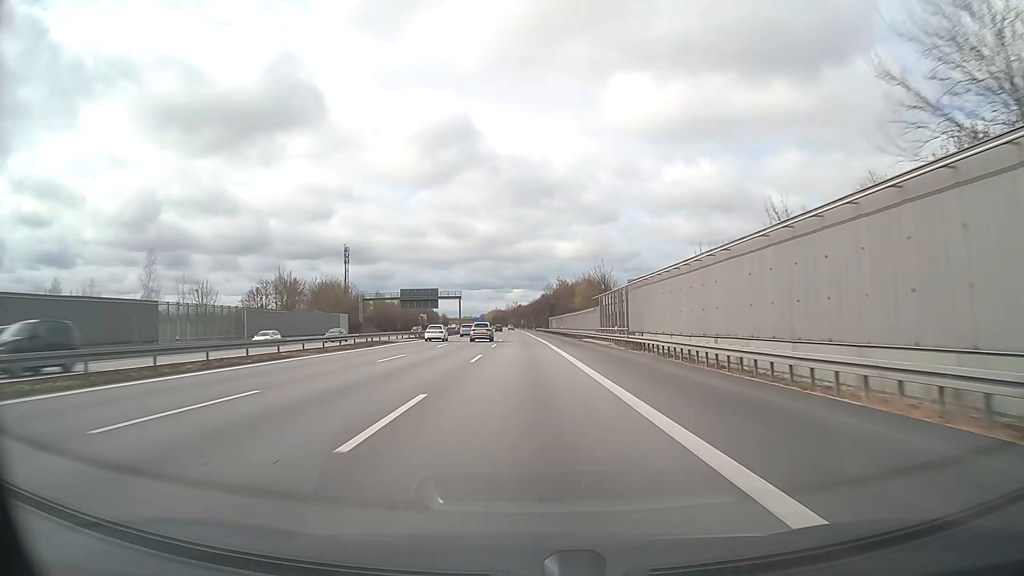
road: motorway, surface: asphalt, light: Day
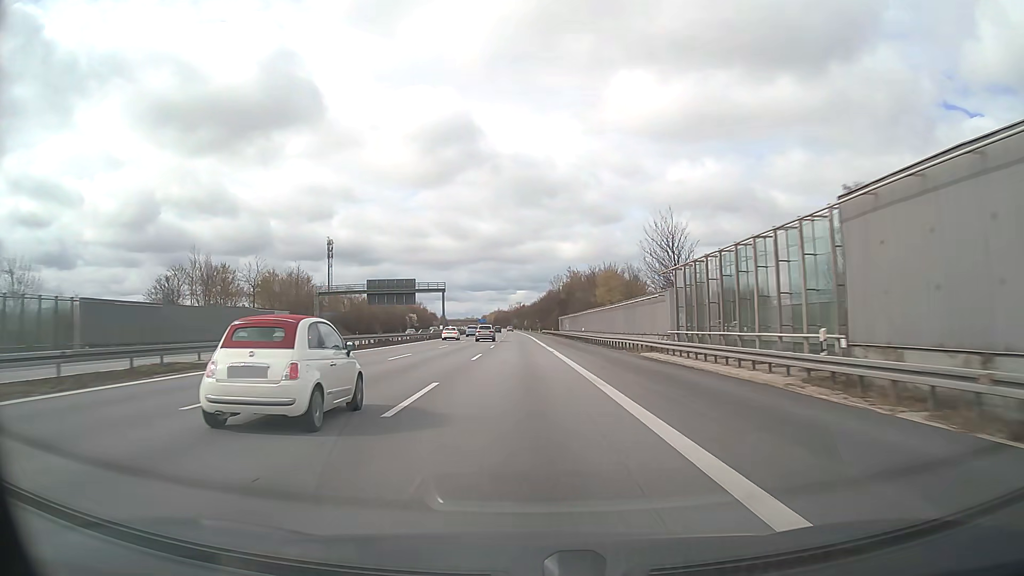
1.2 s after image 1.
(0.0, +33.2) m; 0°
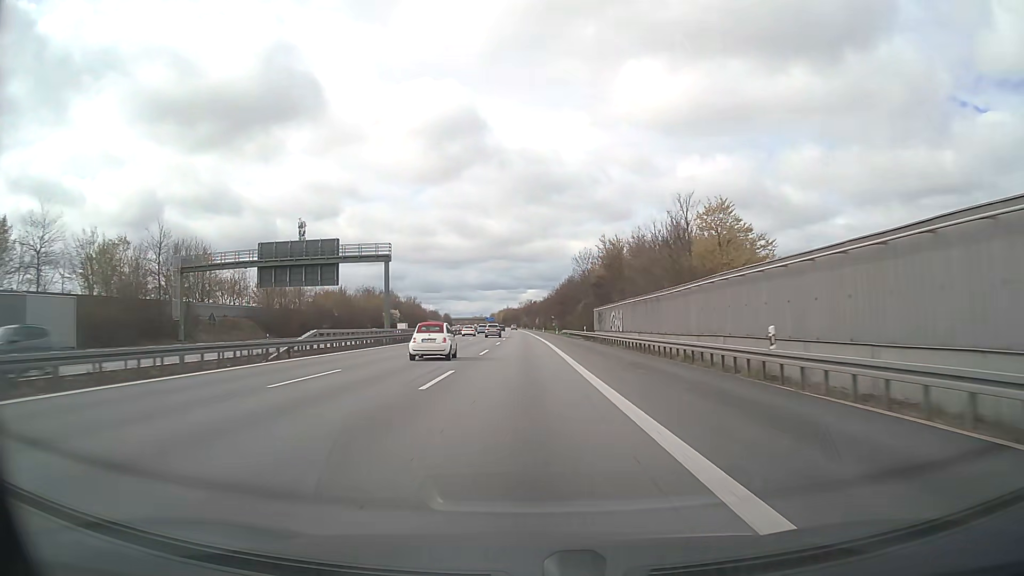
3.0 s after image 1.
(-0.4, +49.8) m; -1°
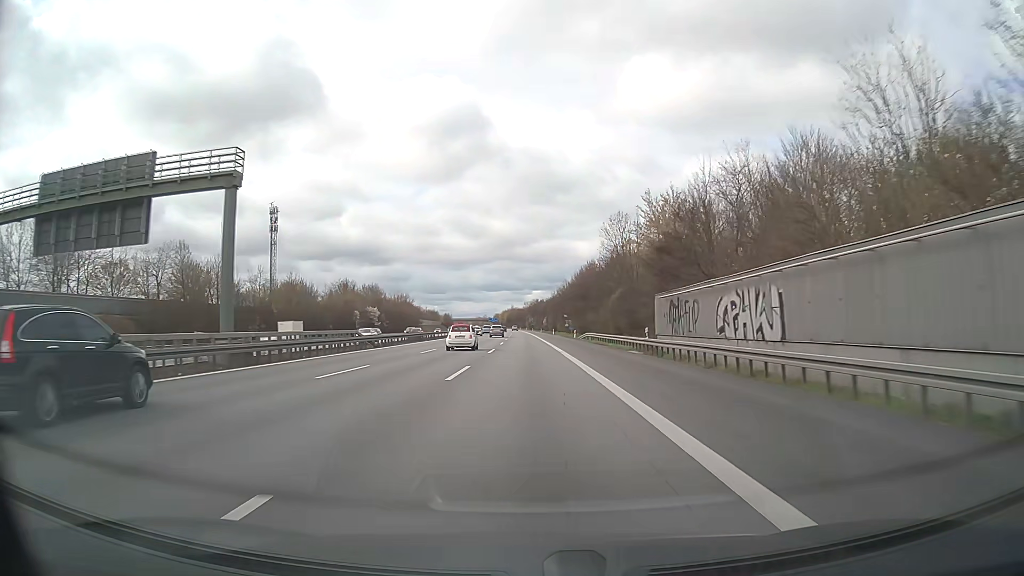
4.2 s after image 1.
(-0.1, +33.2) m; 0°
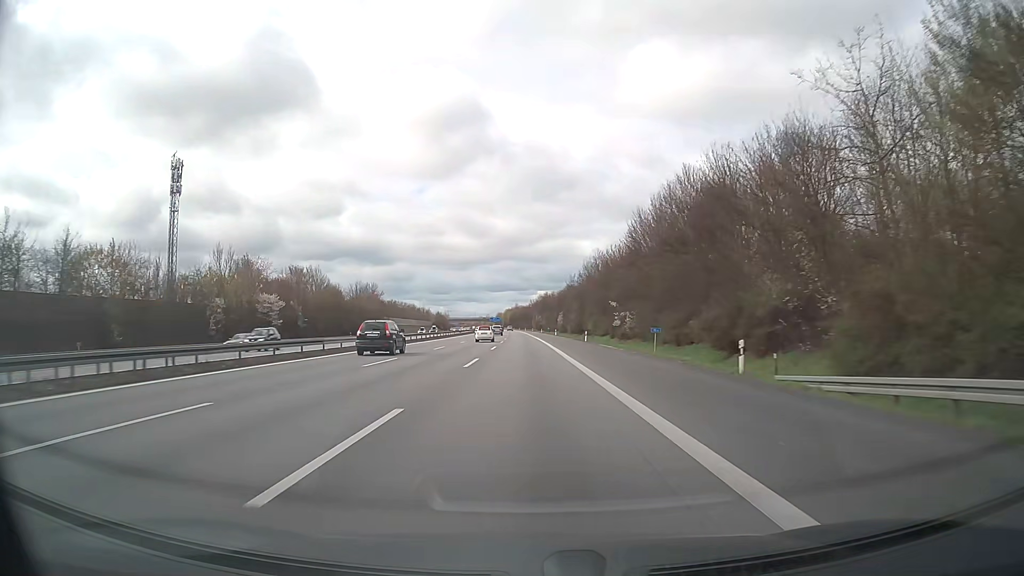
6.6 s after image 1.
(-0.3, +66.4) m; -1°
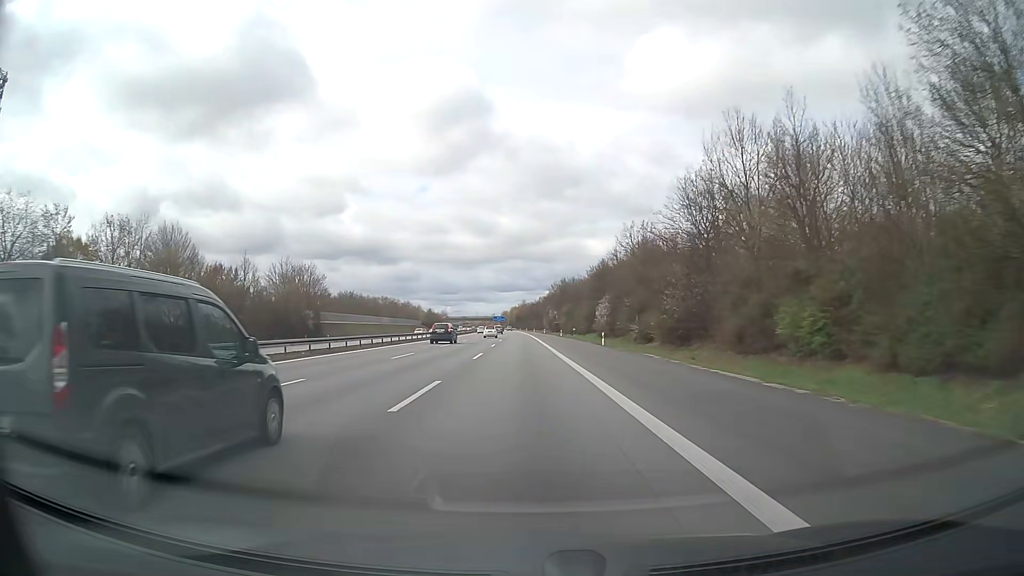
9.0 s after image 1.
(-0.2, +66.4) m; -1°
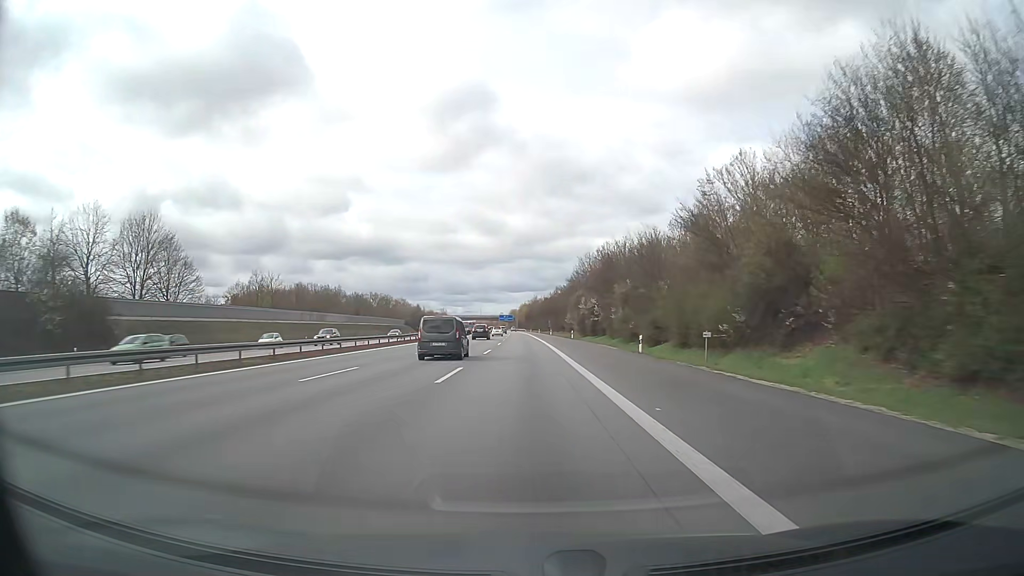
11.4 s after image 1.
(-0.5, +66.4) m; -1°
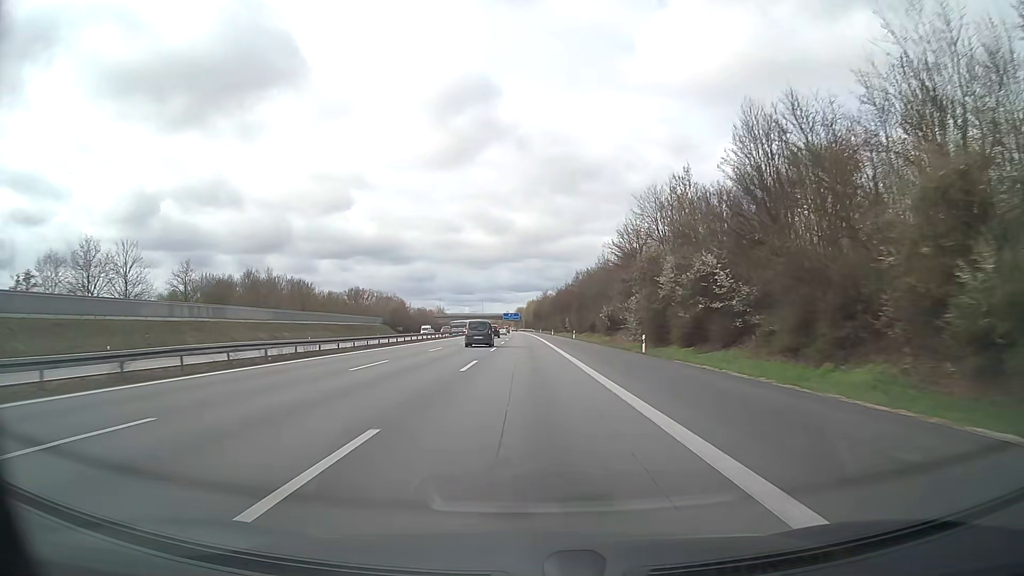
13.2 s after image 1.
(-0.4, +49.8) m; -1°
(0, +10) (0, +20) (0, +30) (0, +40) (0, +50) (0, +60) (0, +70) (0, +80) (0, +90) (-1, +100) m
